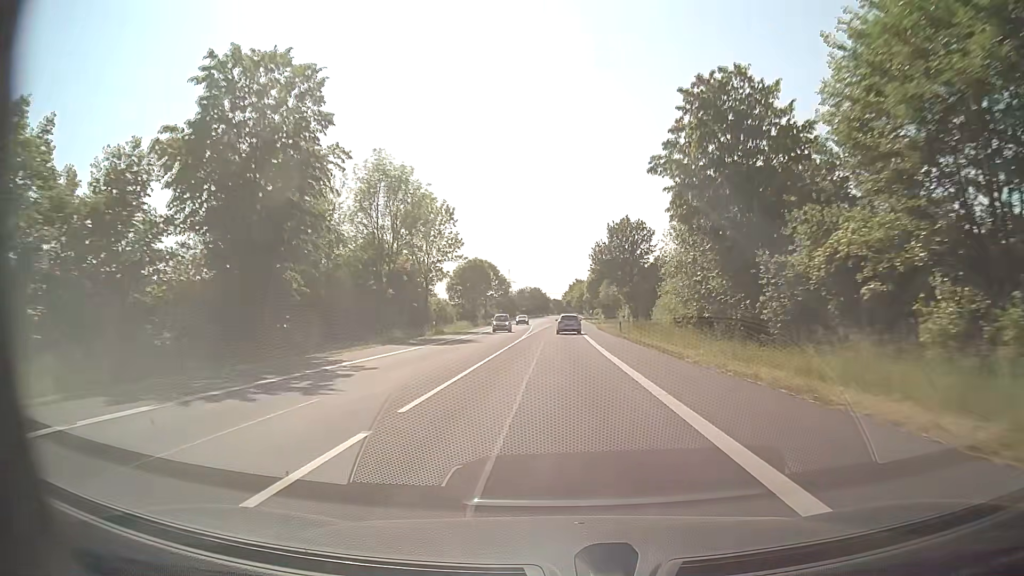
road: secondary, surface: asphalt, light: Day
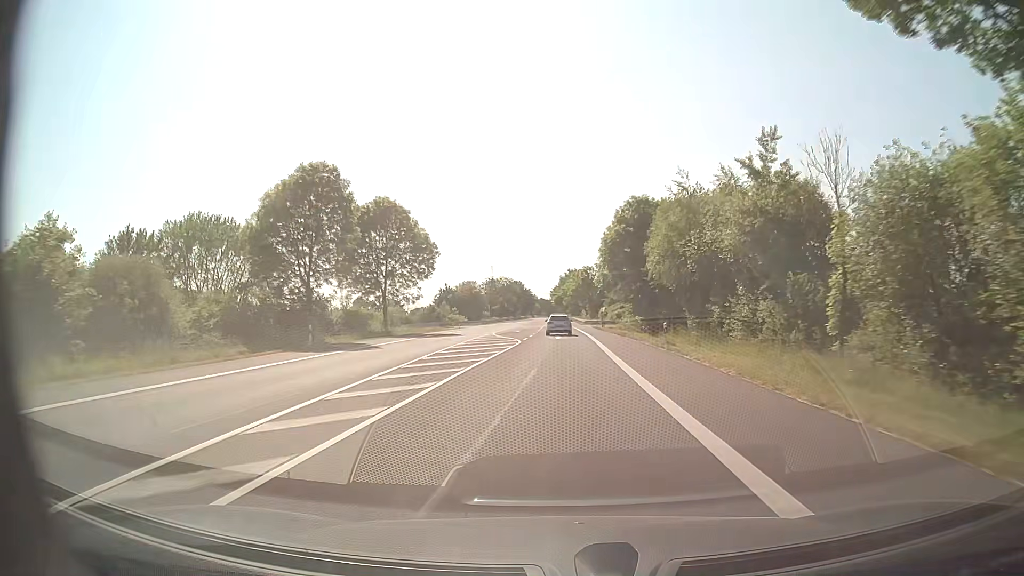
(+0.6, +68.2) m; +1°
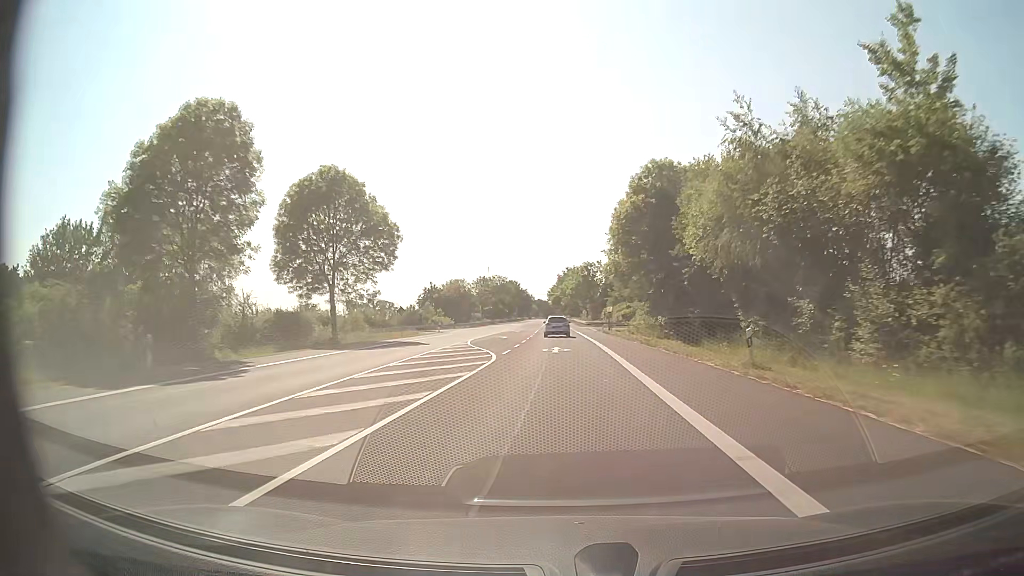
(0.0, +13.6) m; 0°
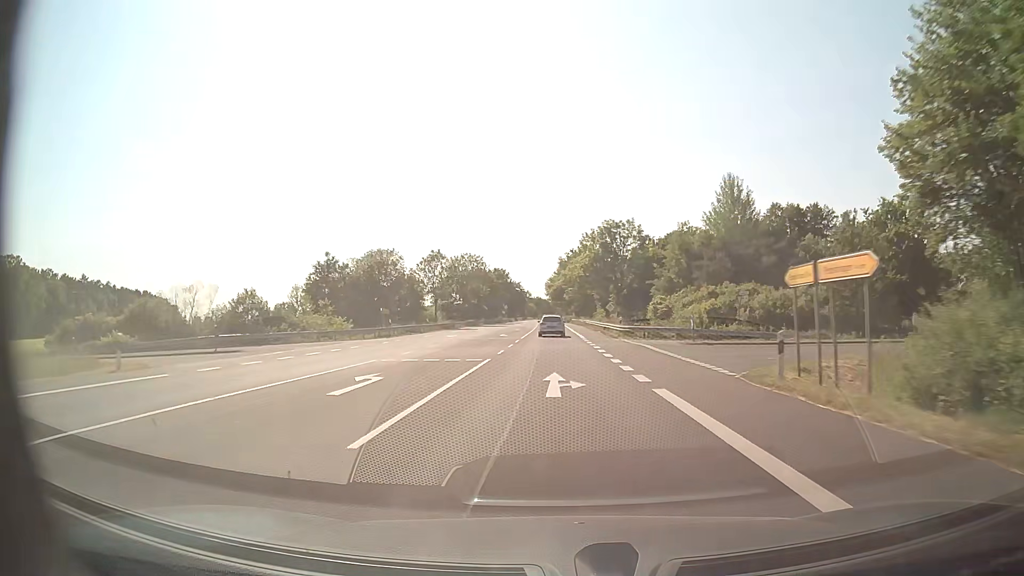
(+0.2, +54.9) m; 0°
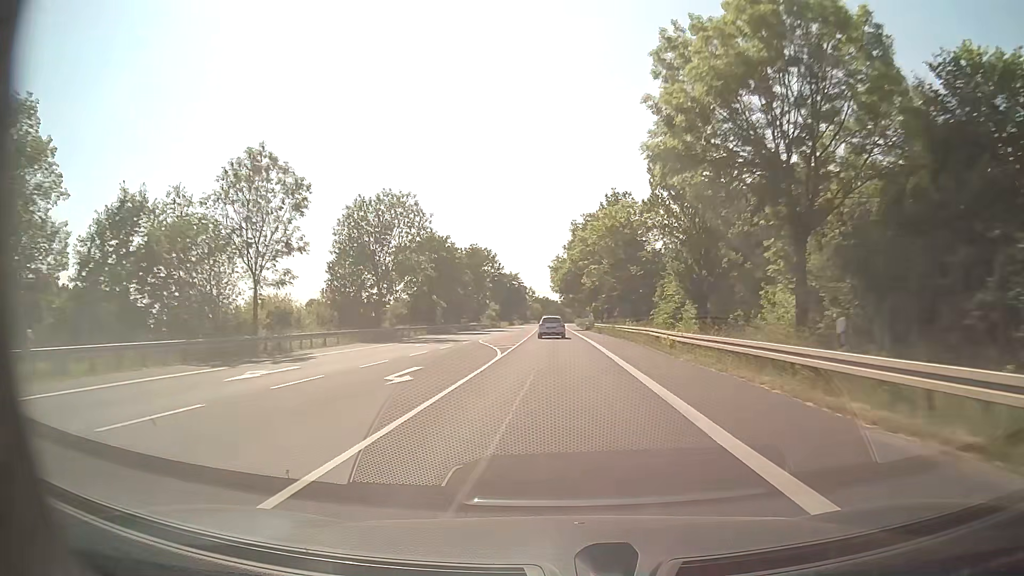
(-0.4, +55.2) m; -1°
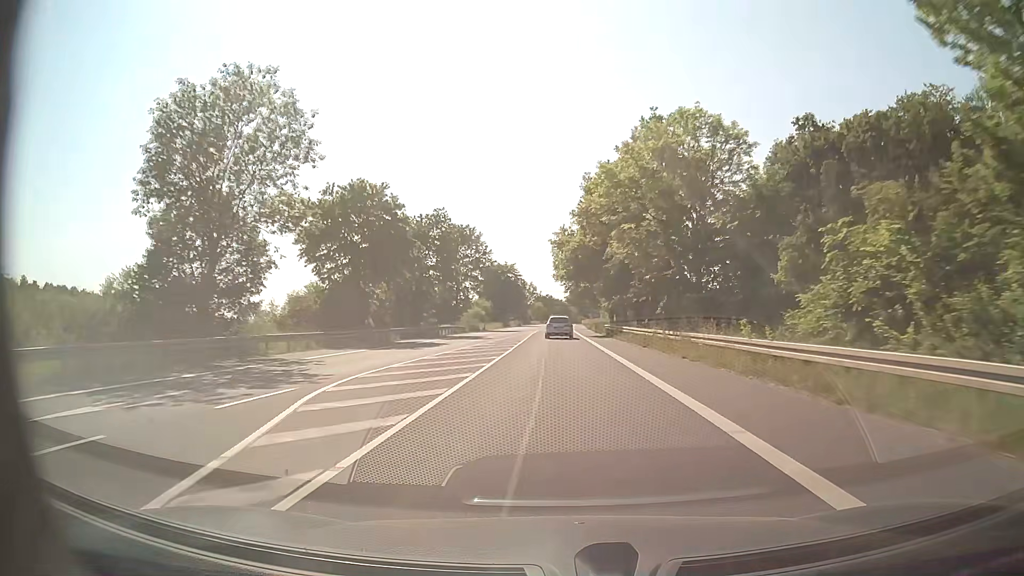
(-0.1, +27.5) m; 0°
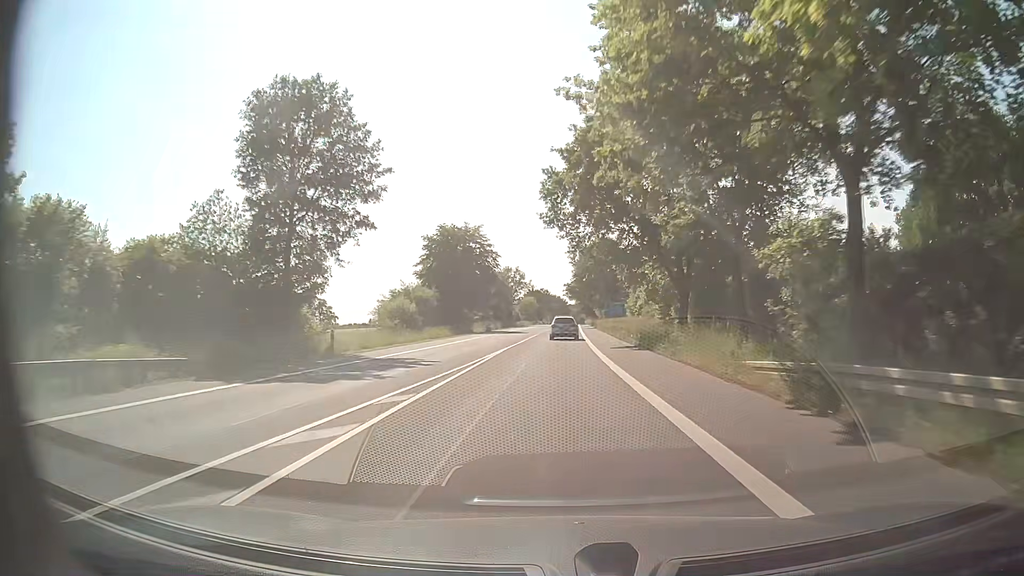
(+0.1, +54.3) m; 0°
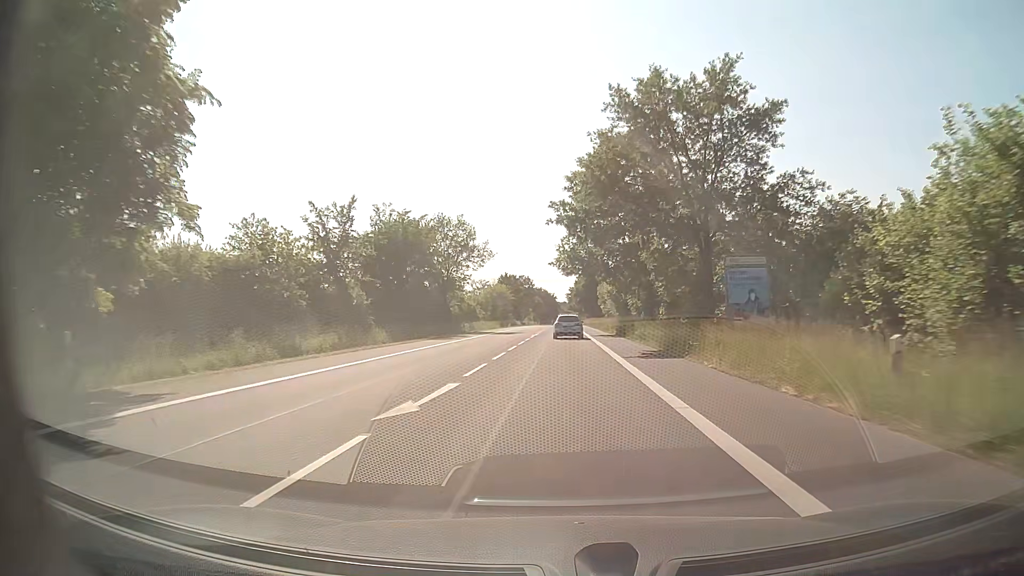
(+0.6, +66.9) m; +1°
(0, +10) (0, +20) (0, +30) (0, +40) (0, +50) (0, +60) (0, +70) (0, +80) (0, +90) (+1, +100) m
